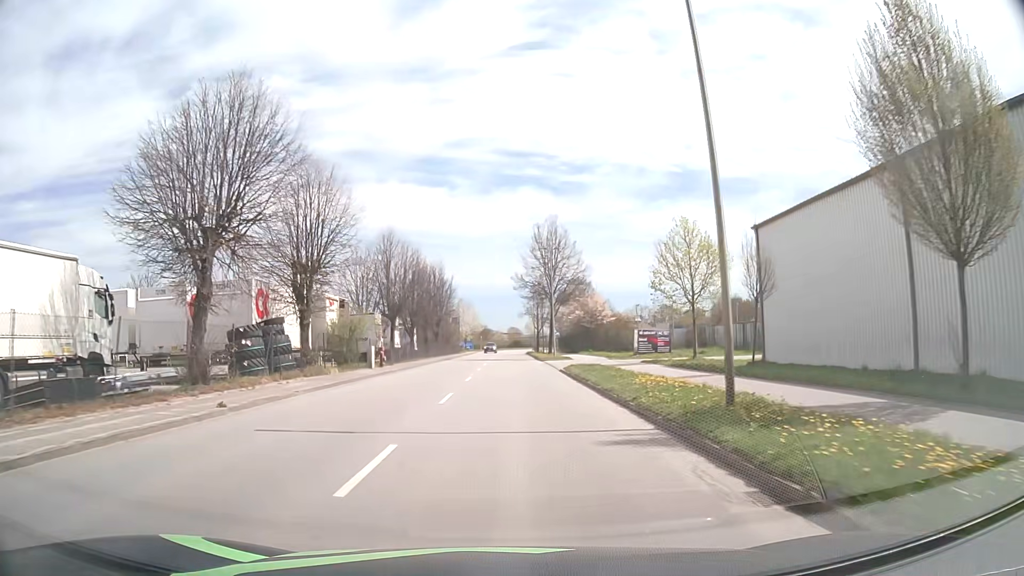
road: tertiary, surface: asphalt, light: Day
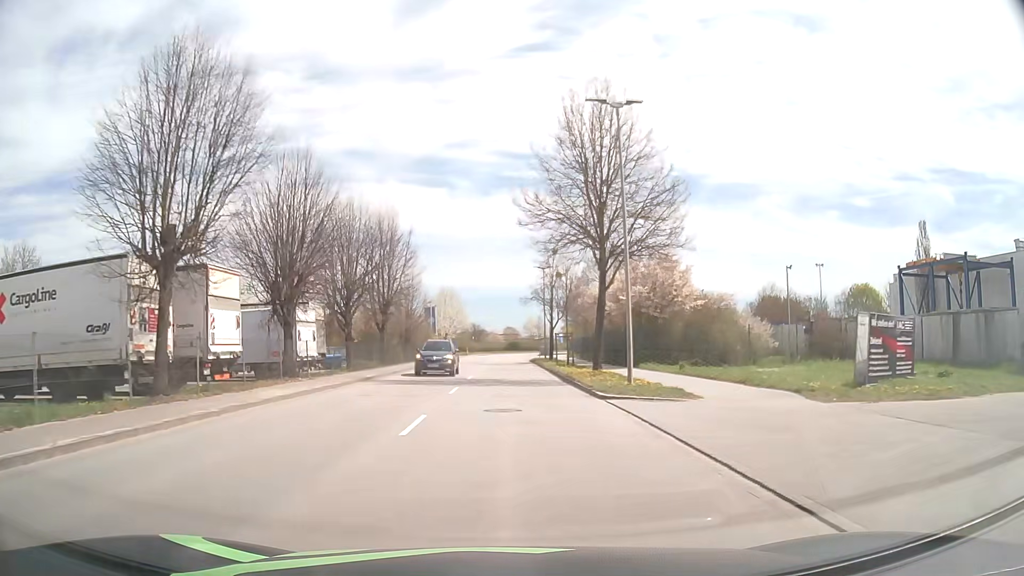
(+0.1, +31.9) m; 0°
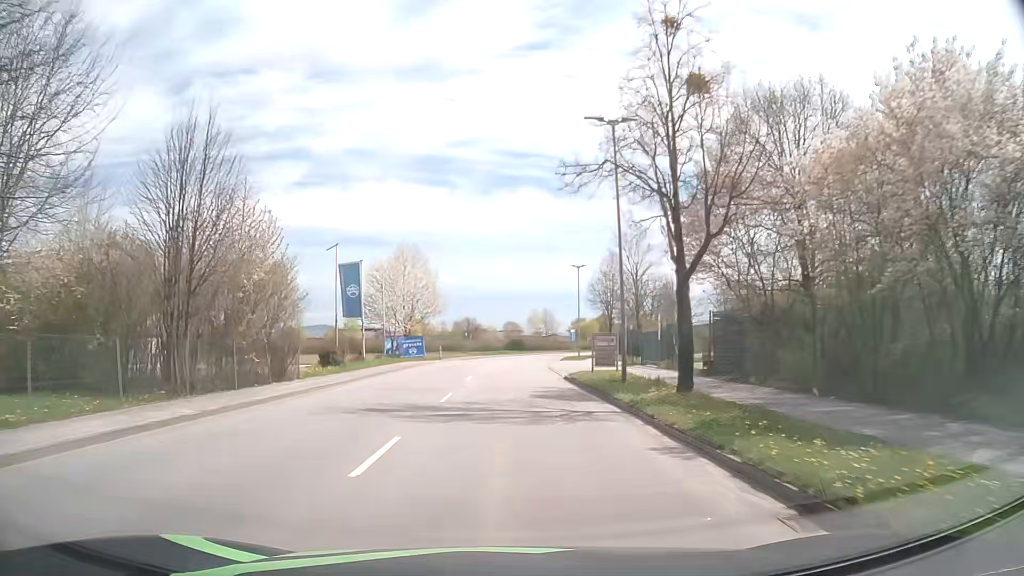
(-0.1, +39.3) m; 0°
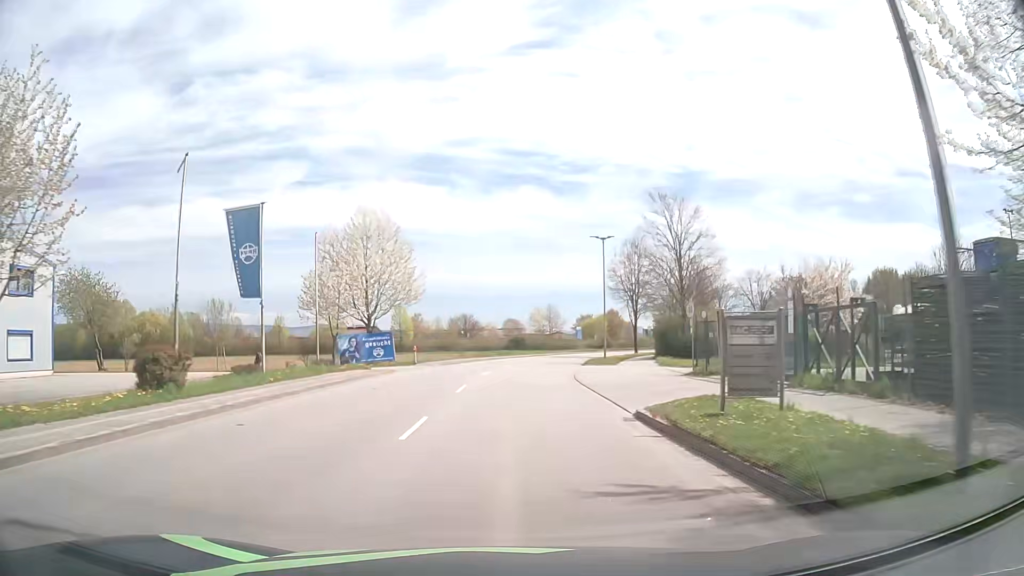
(0.0, +15.6) m; 0°
(0, +10) (0, +20) (0, +30) (+1, +40) (+3, +50) (+6, +59) (+10, +69) (+14, +78) (+19, +86) (+24, +95) m
